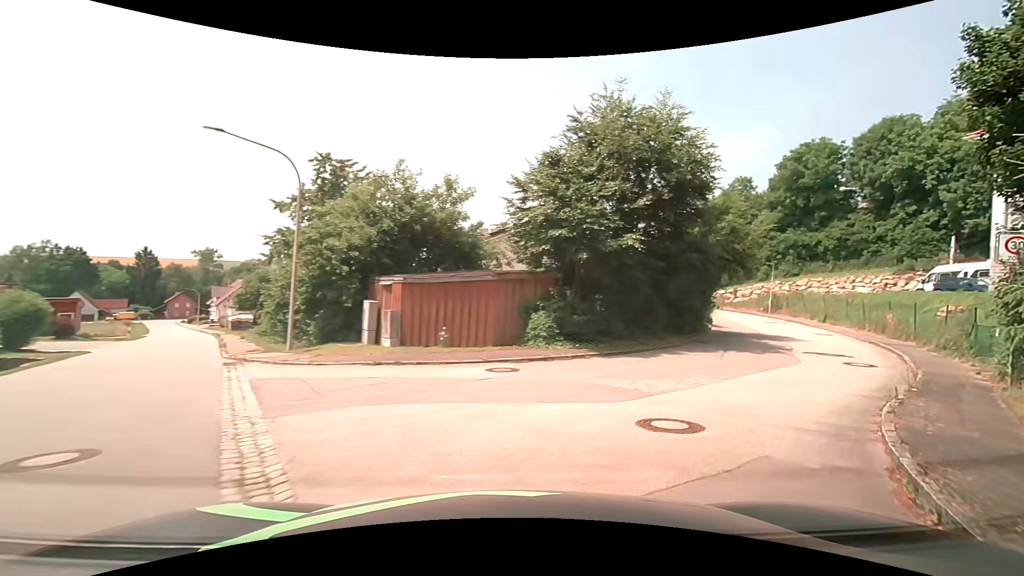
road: tertiary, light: Day
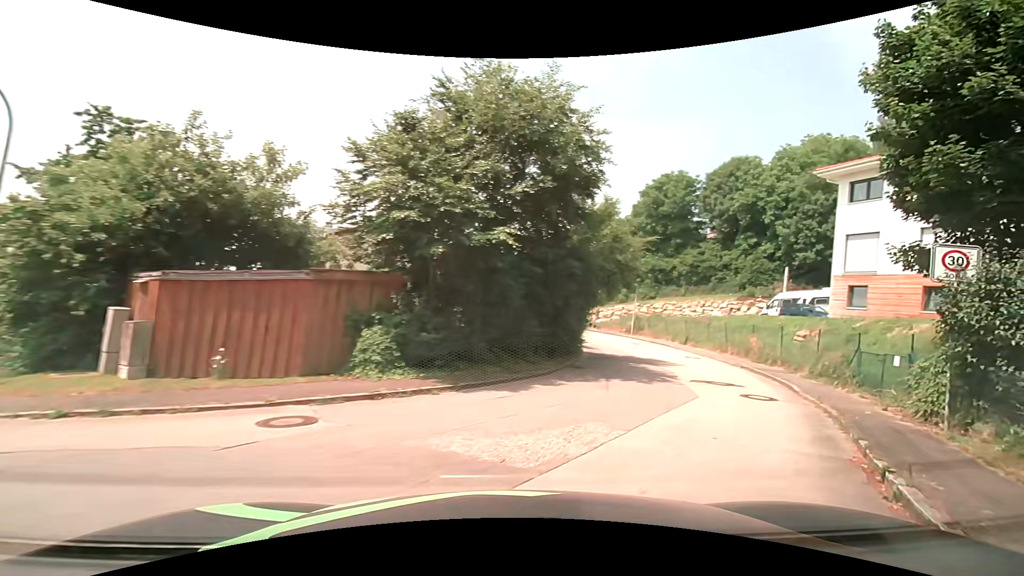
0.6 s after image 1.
(+0.6, +4.0) m; +16°
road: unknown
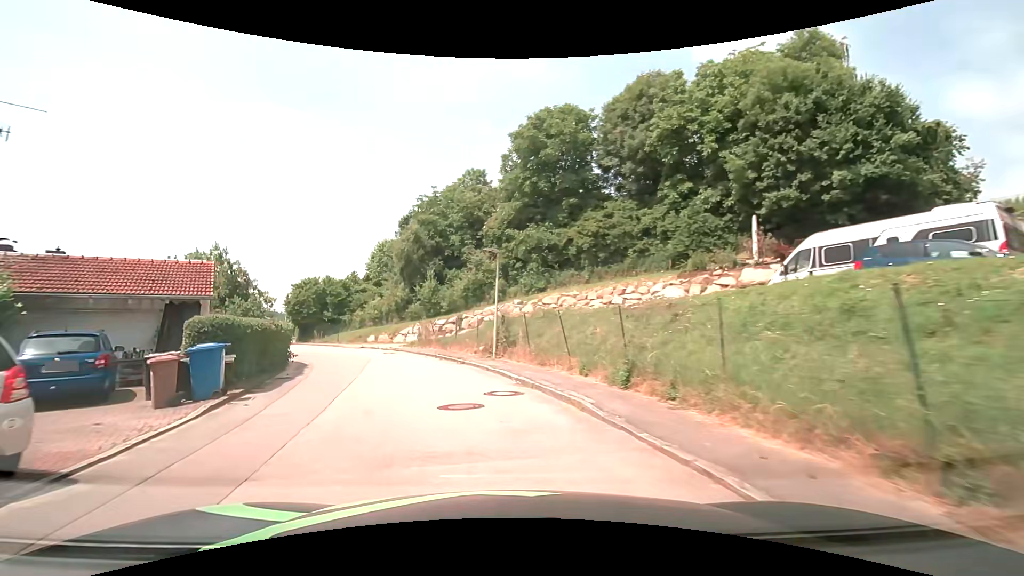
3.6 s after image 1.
(+8.1, +22.3) m; +14°
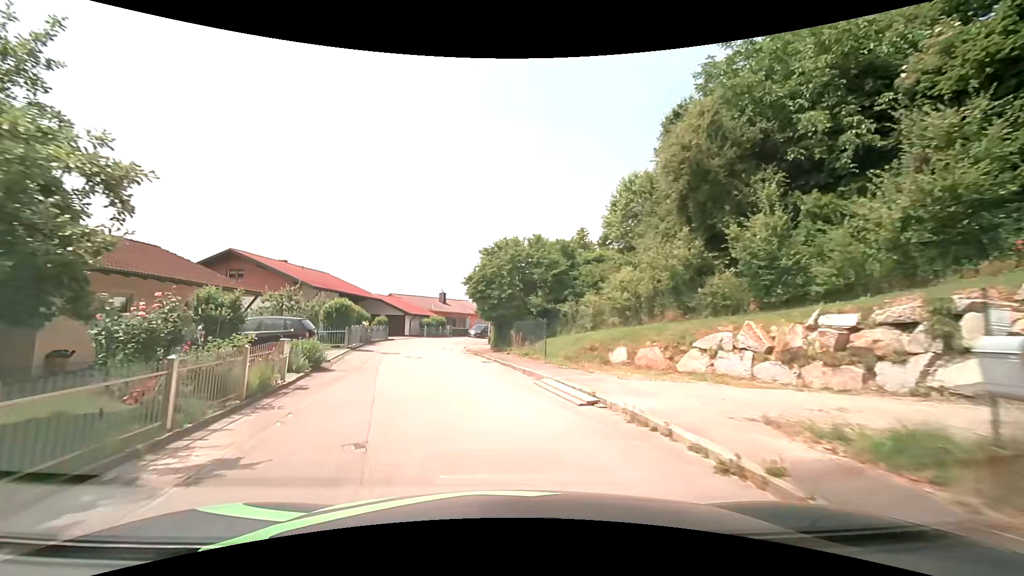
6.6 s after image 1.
(-5.8, +25.4) m; -26°
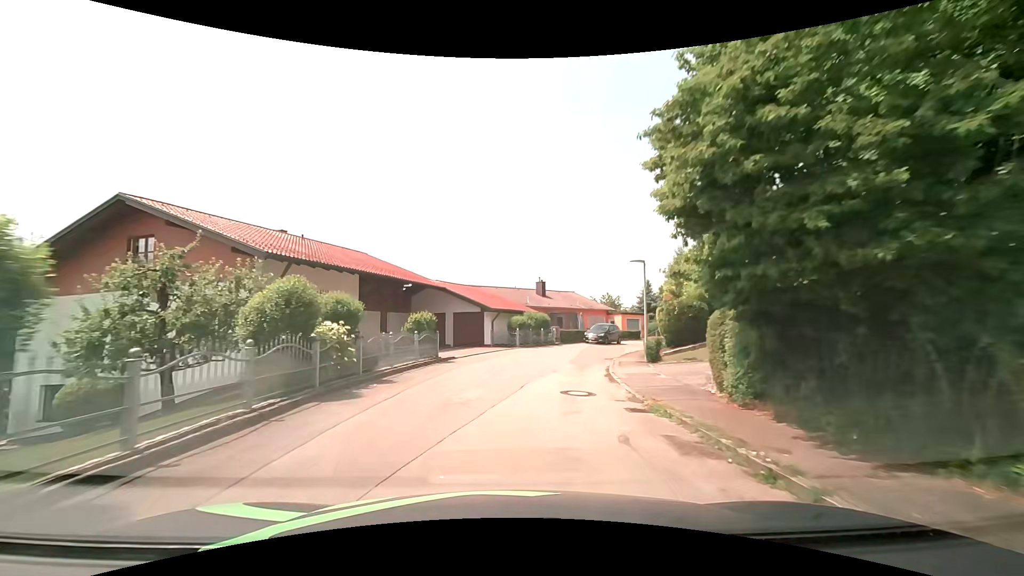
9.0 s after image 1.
(-2.8, +21.2) m; -11°
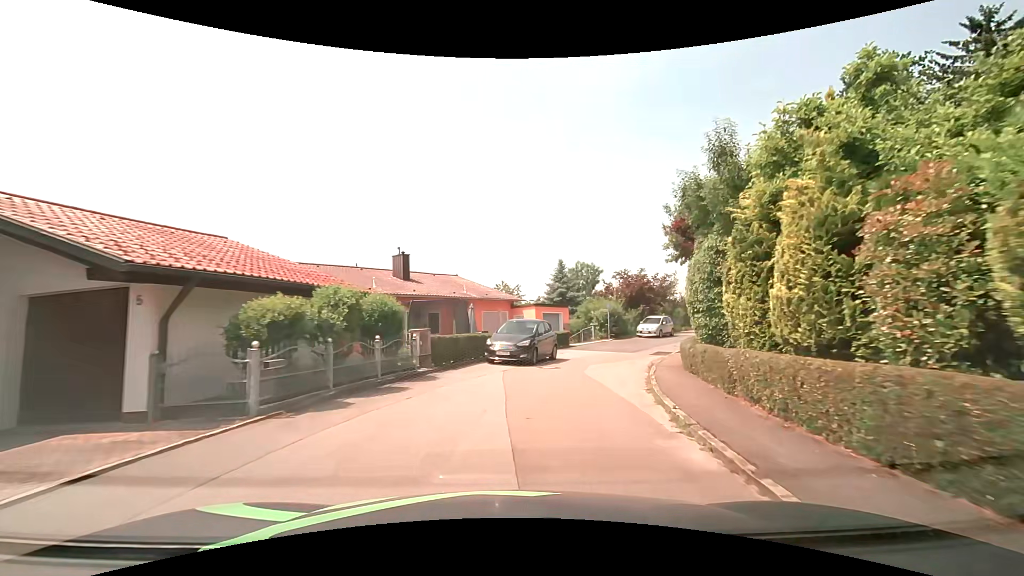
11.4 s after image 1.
(+1.6, +21.7) m; +12°
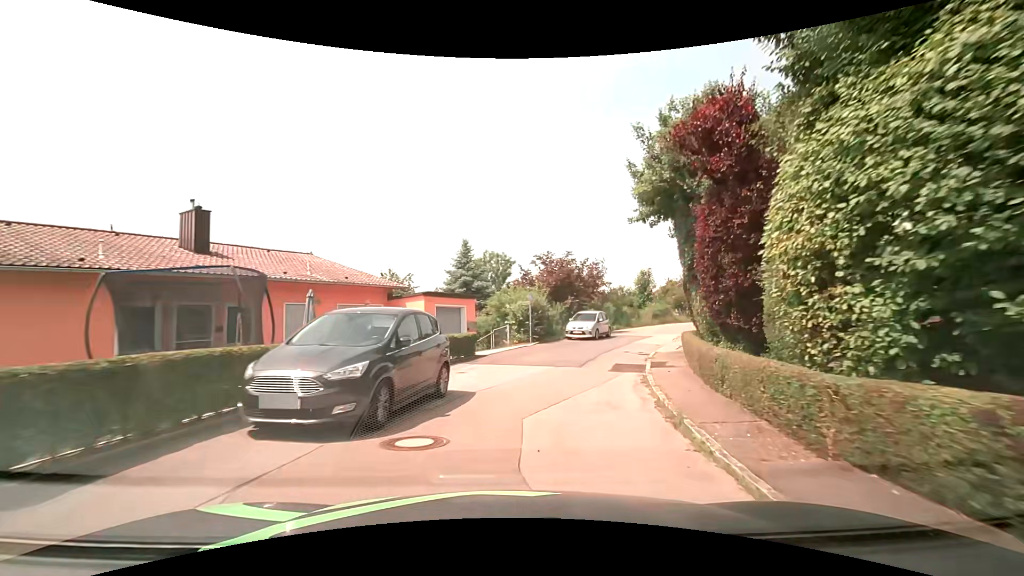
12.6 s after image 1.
(+1.0, +10.8) m; +11°
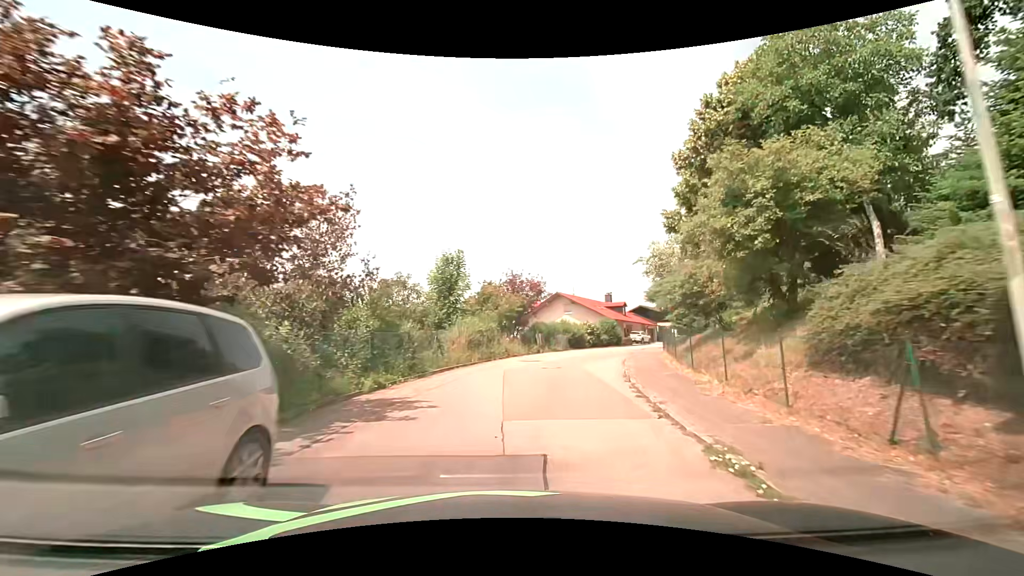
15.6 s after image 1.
(+5.8, +26.5) m; +25°
(0, +10) (+2, +20) (+4, +30) (+8, +39) (+12, +48) (+17, +57) (+23, +65) (+29, +73) (+35, +80) (+43, +87) m
